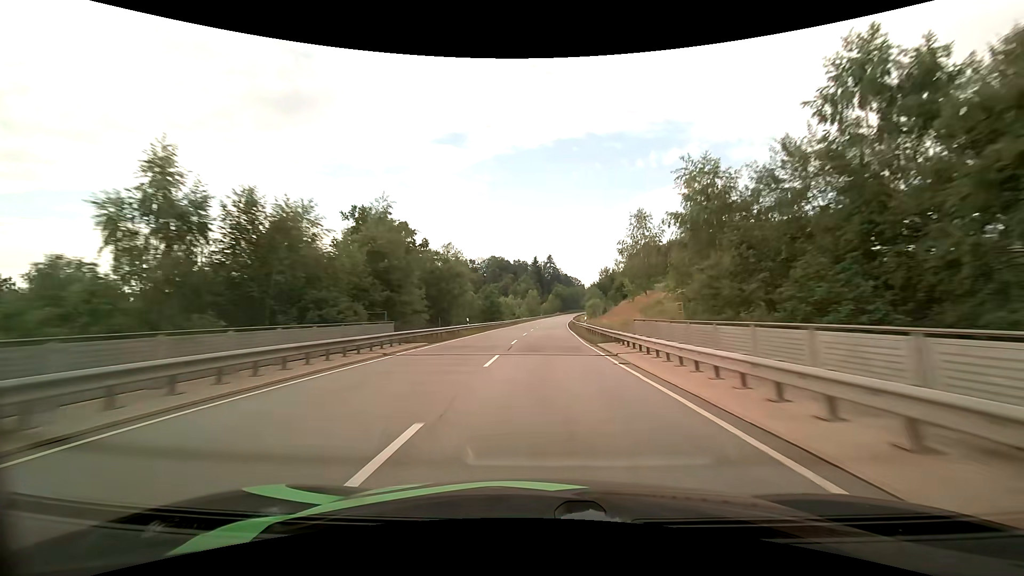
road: primary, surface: asphalt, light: Day
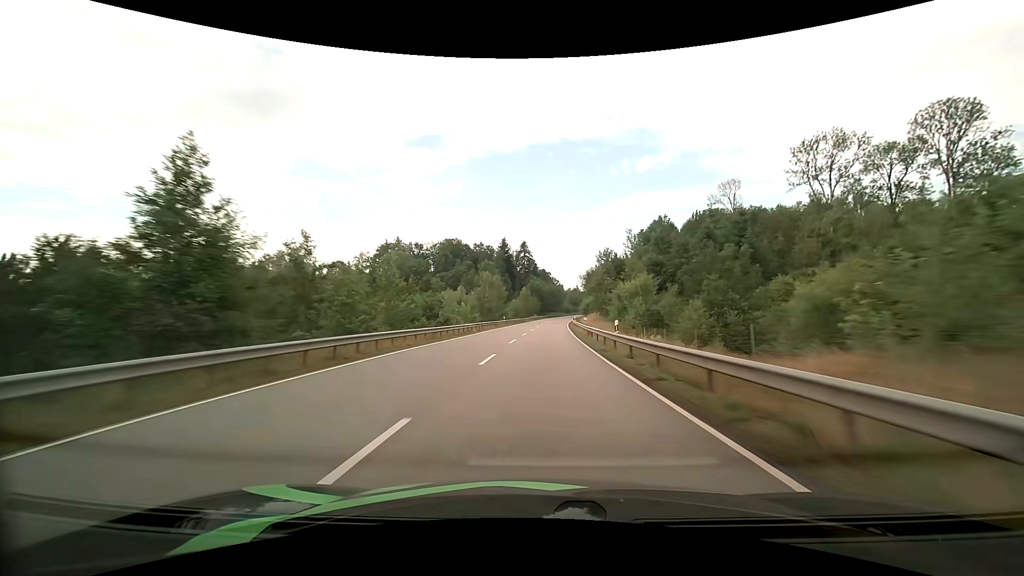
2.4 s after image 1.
(+2.0, +71.2) m; +3°
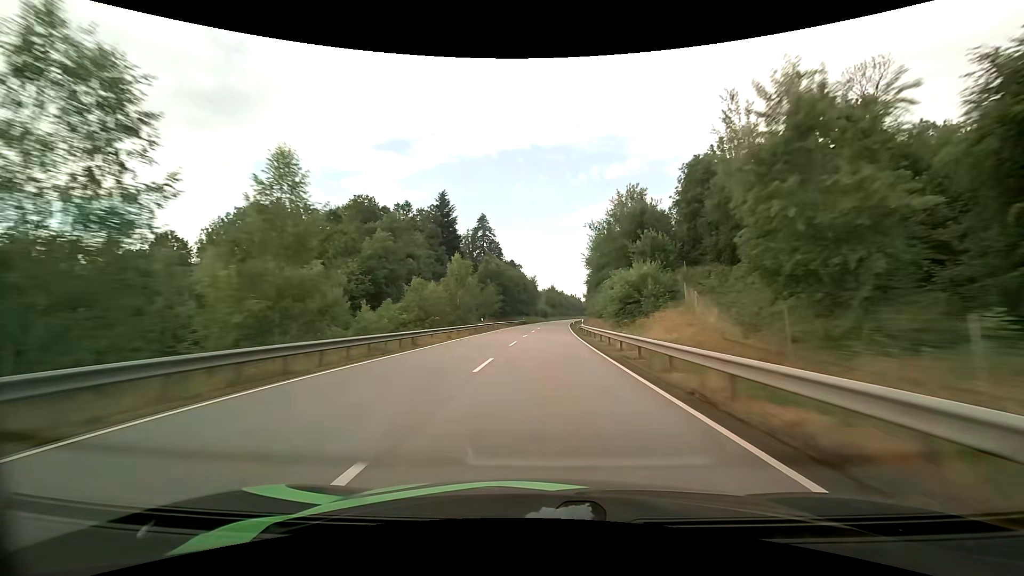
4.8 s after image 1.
(+1.9, +73.5) m; +3°
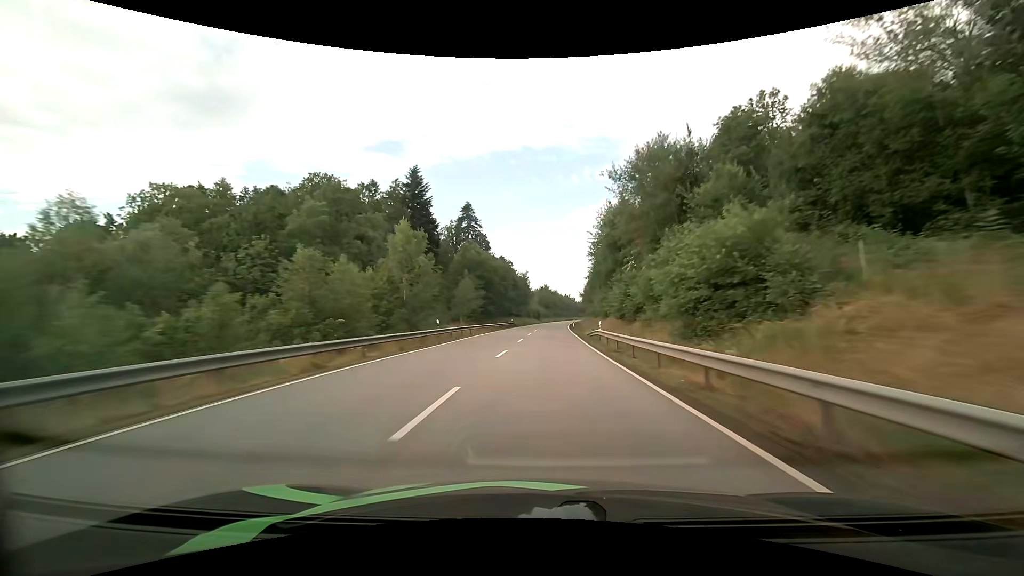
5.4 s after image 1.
(+0.2, +18.7) m; +1°
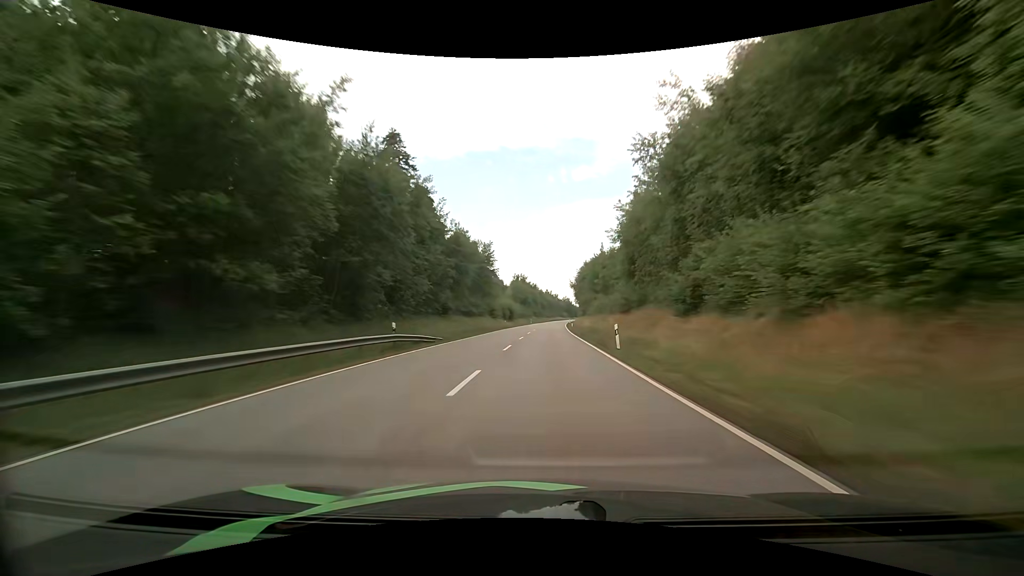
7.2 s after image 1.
(+1.2, +56.6) m; +2°
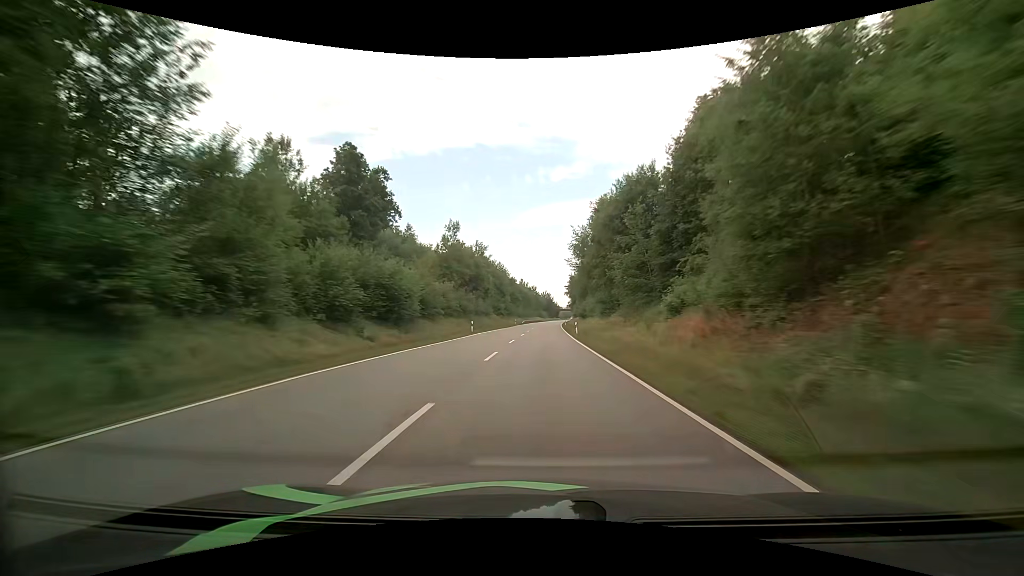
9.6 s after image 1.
(+1.9, +76.2) m; +3°
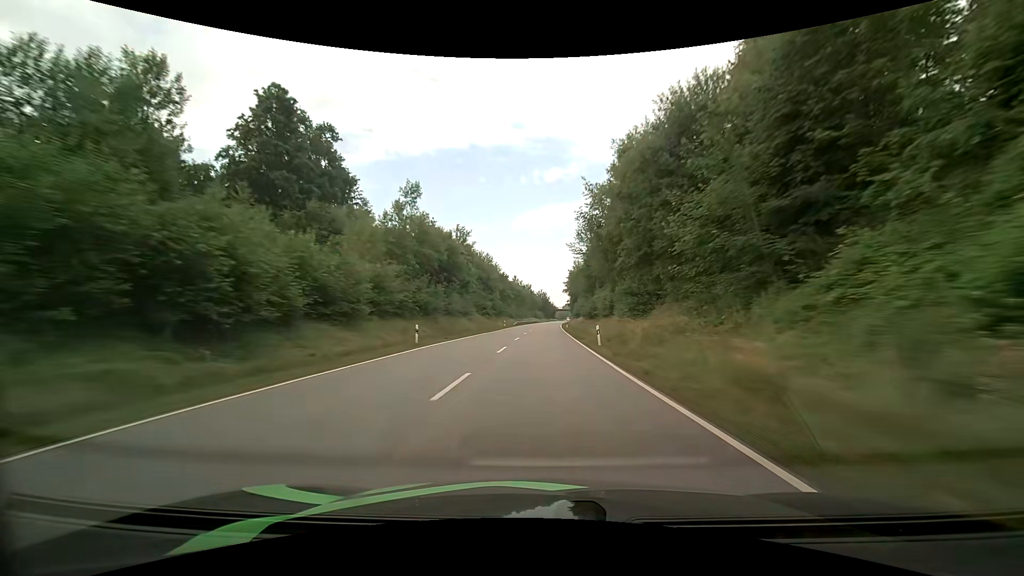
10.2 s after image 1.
(0.0, +19.2) m; 0°
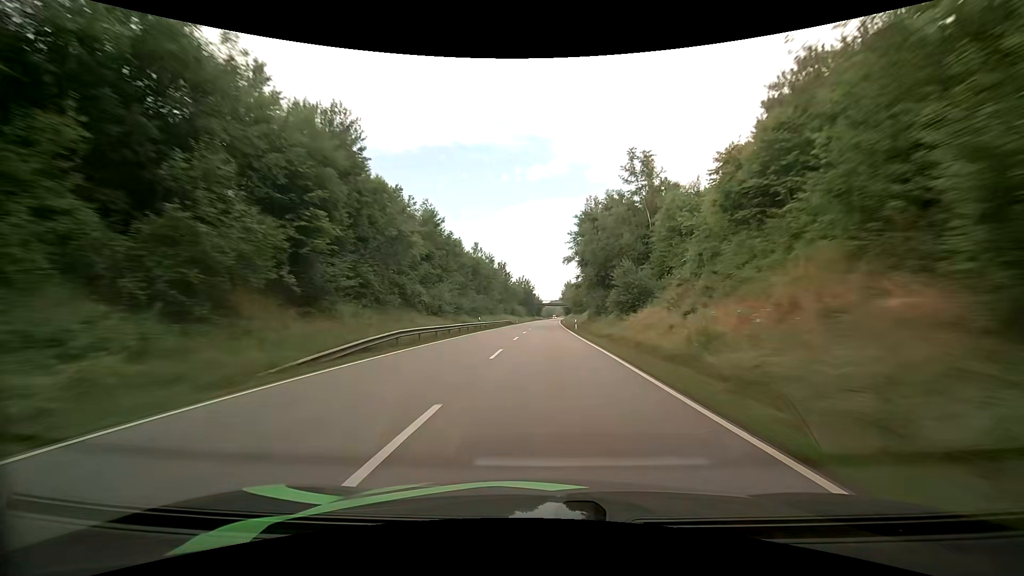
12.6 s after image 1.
(+1.2, +76.1) m; +2°
(0, +10) (0, +20) (0, +30) (0, +40) (+1, +50) (+1, +60) (+1, +70) (+1, +80) (+2, +90) (+2, +100) m
